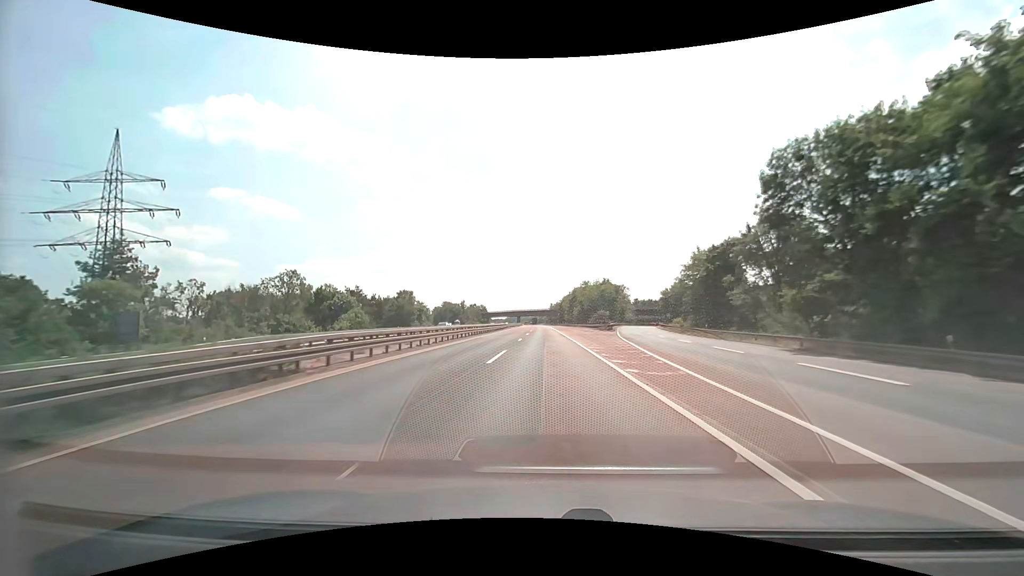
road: motorway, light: Day
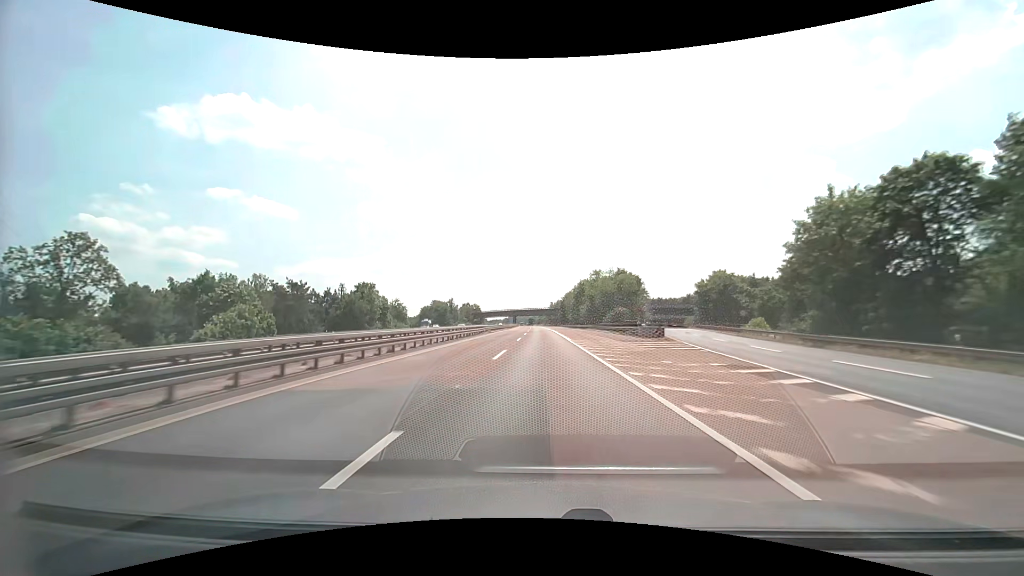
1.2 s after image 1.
(+0.1, +32.7) m; 0°
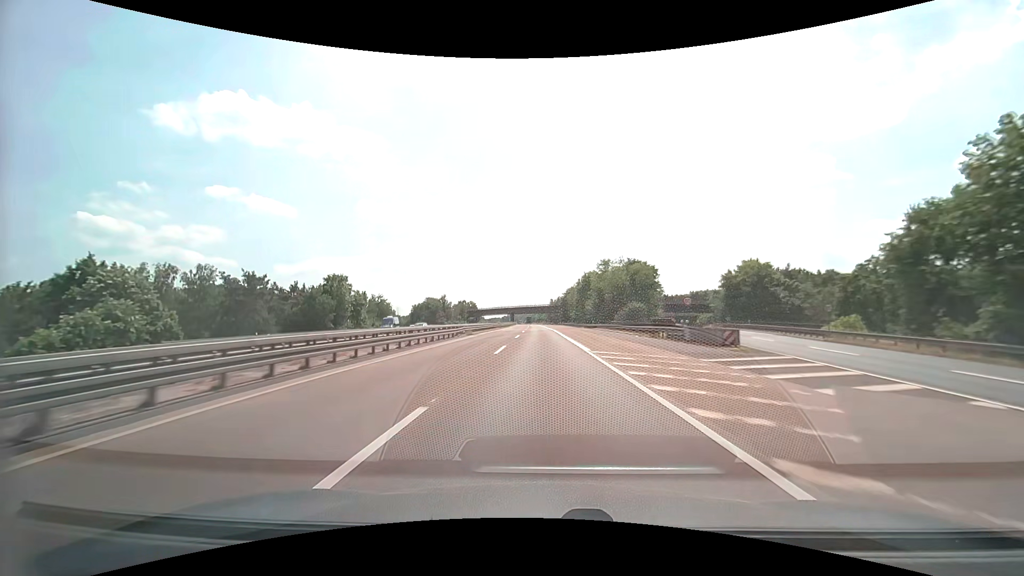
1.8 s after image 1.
(0.0, +16.3) m; 0°
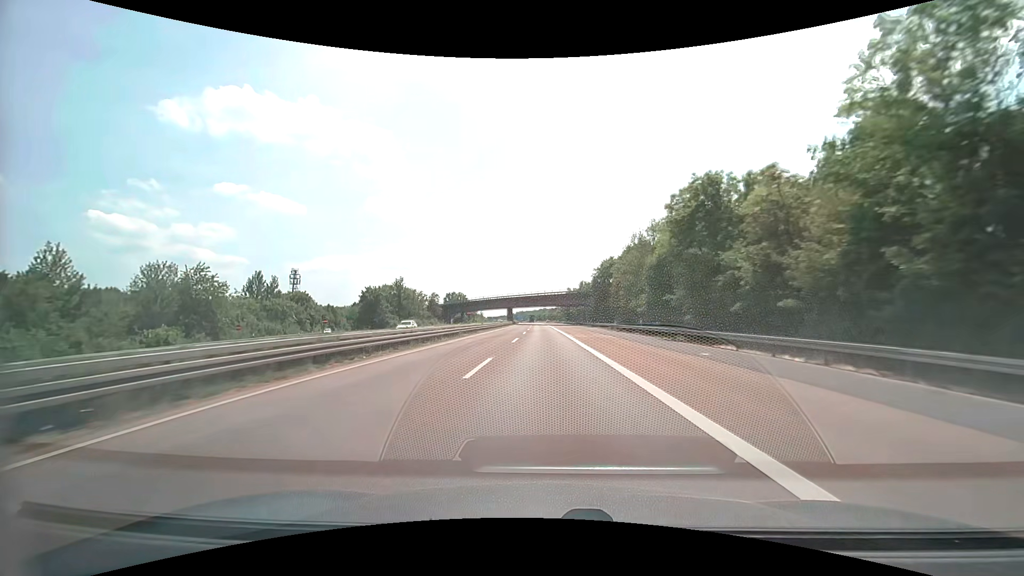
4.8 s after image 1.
(-0.8, +81.2) m; -1°
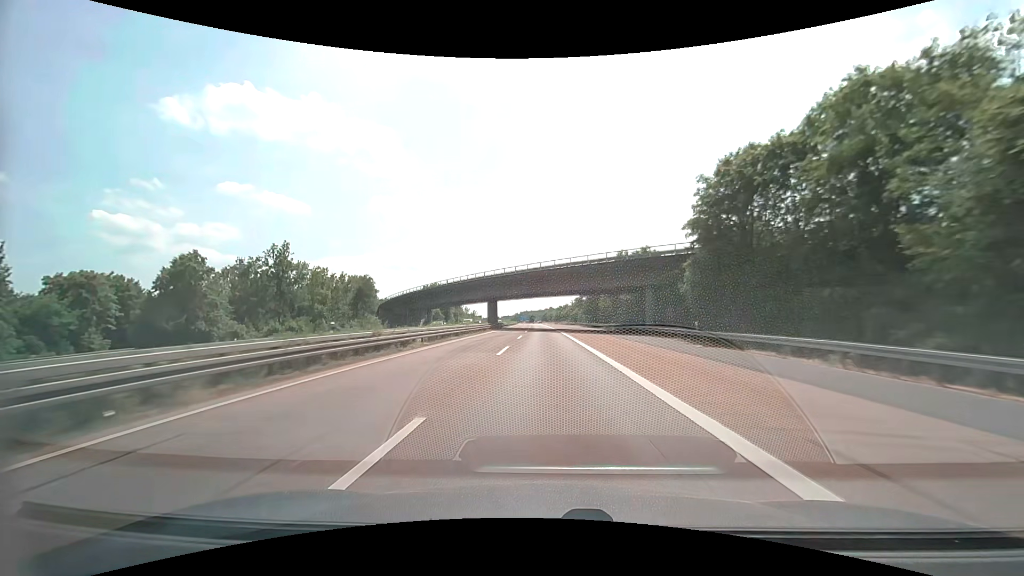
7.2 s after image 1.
(-0.3, +64.6) m; -1°
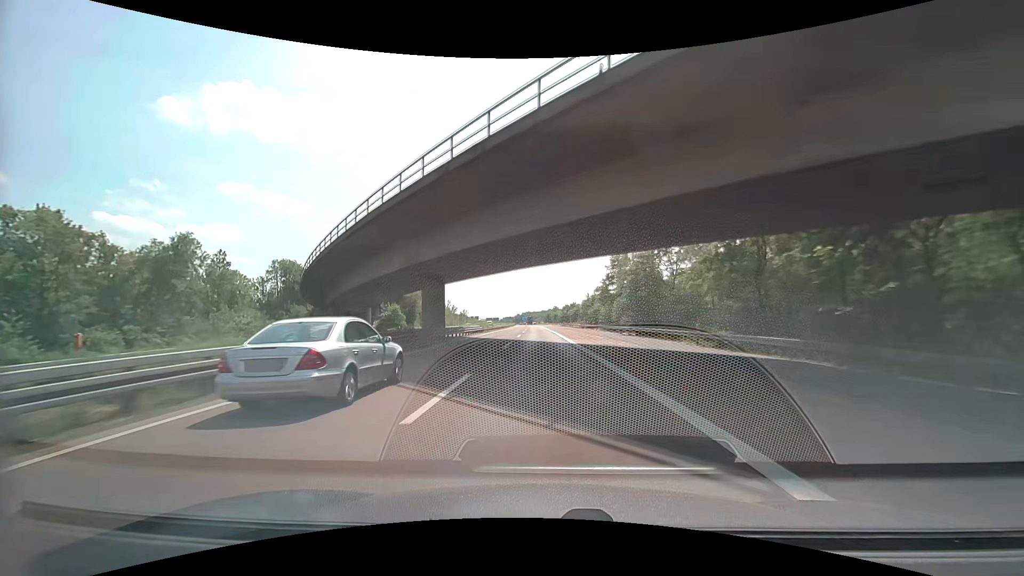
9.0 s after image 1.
(-0.1, +48.3) m; 0°
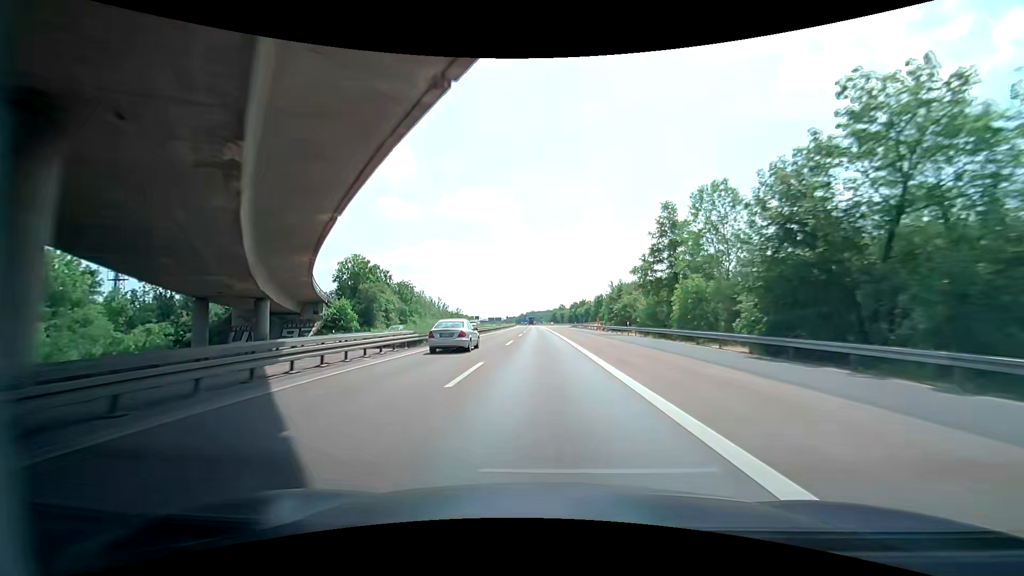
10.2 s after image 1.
(-0.3, +32.2) m; -1°
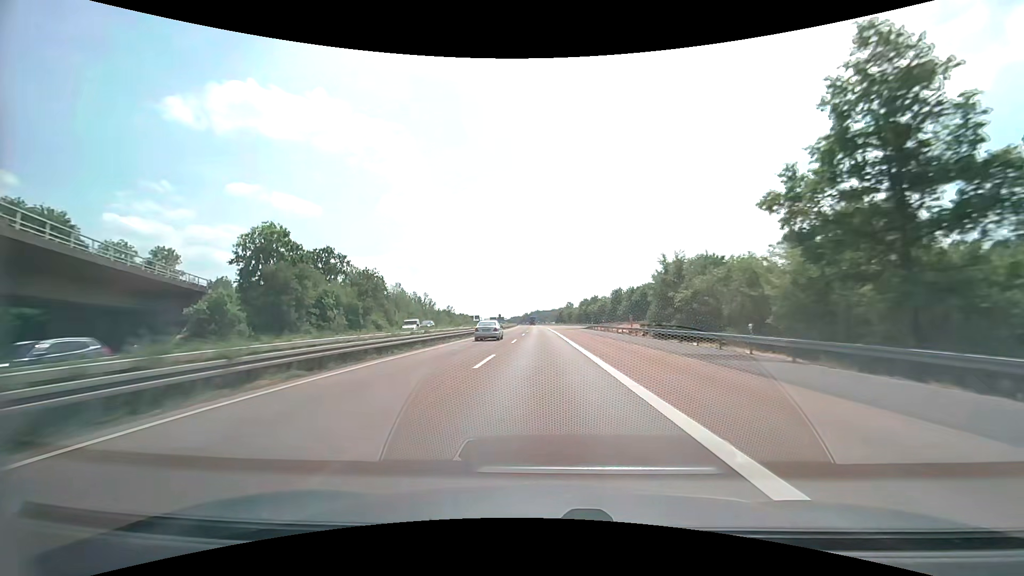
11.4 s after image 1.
(0.0, +32.2) m; 0°
(0, +10) (0, +20) (0, +30) (0, +40) (0, +50) (0, +60) (0, +70) (0, +80) (0, +90) (-1, +100) m
